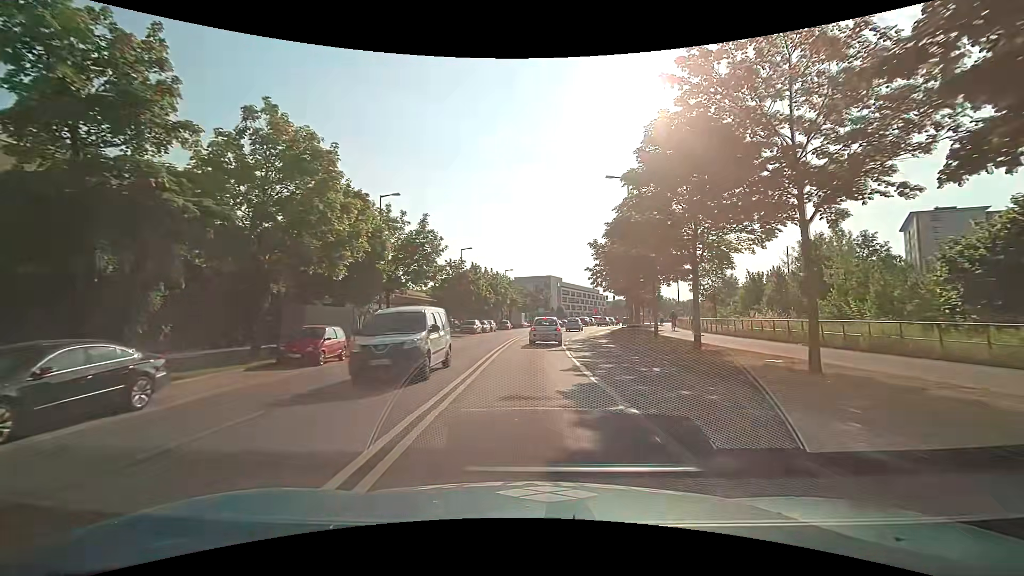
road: secondary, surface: asphalt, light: Day
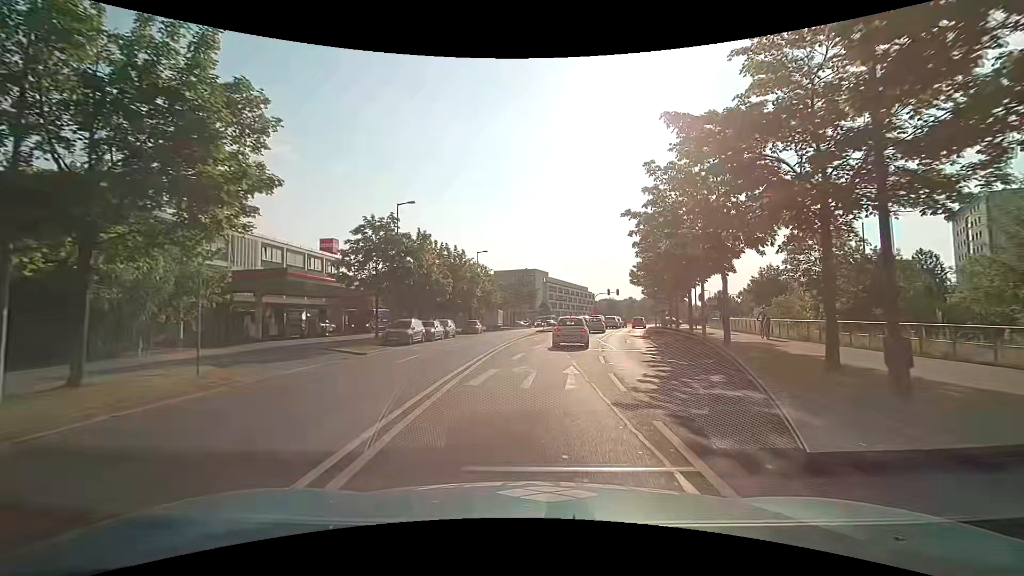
(+0.3, +23.7) m; +2°
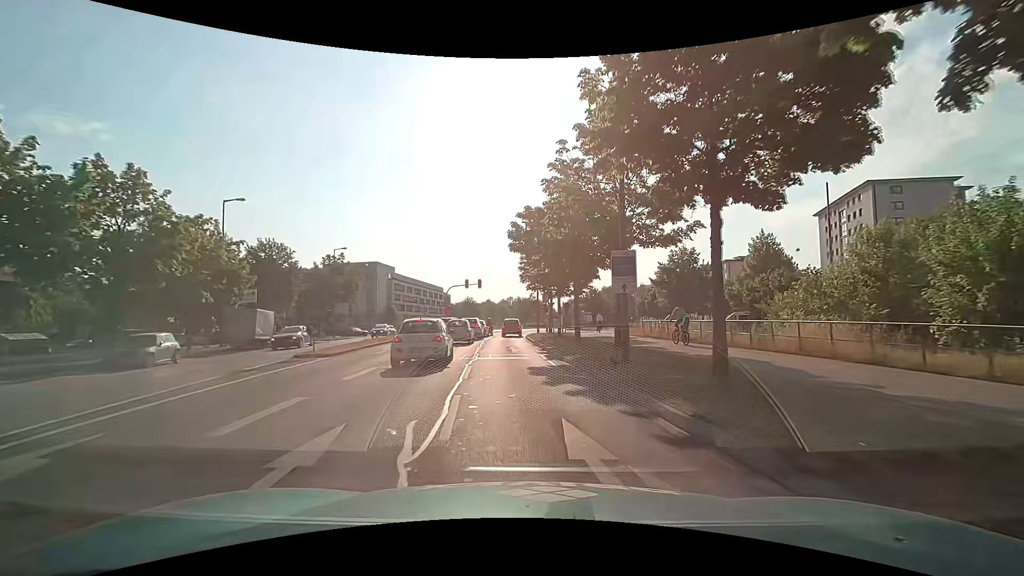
(+3.8, +27.7) m; +16°
(0, +10) (-1, +20) (-1, +30) (-2, +40) (-2, +50) (0, +60) (+2, +70) (+4, +79) (+6, +89) (+8, +99) m
